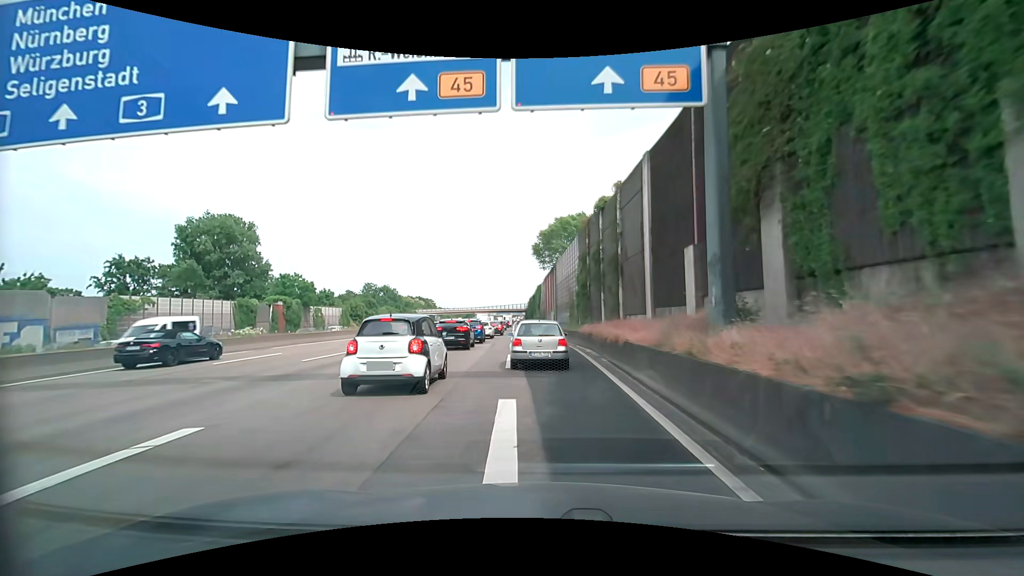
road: motorway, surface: asphalt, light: Day
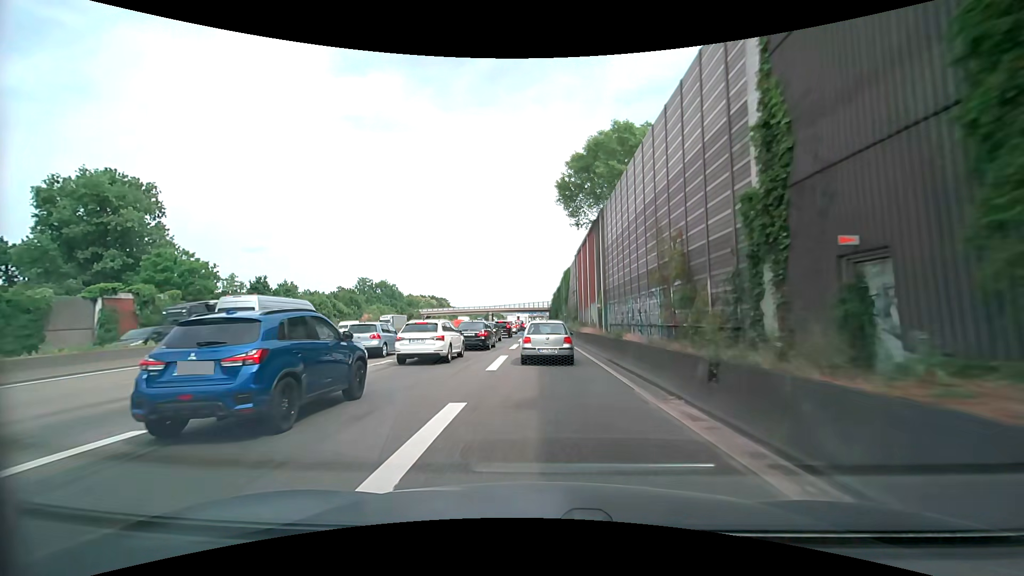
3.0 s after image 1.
(-0.7, +36.2) m; -3°
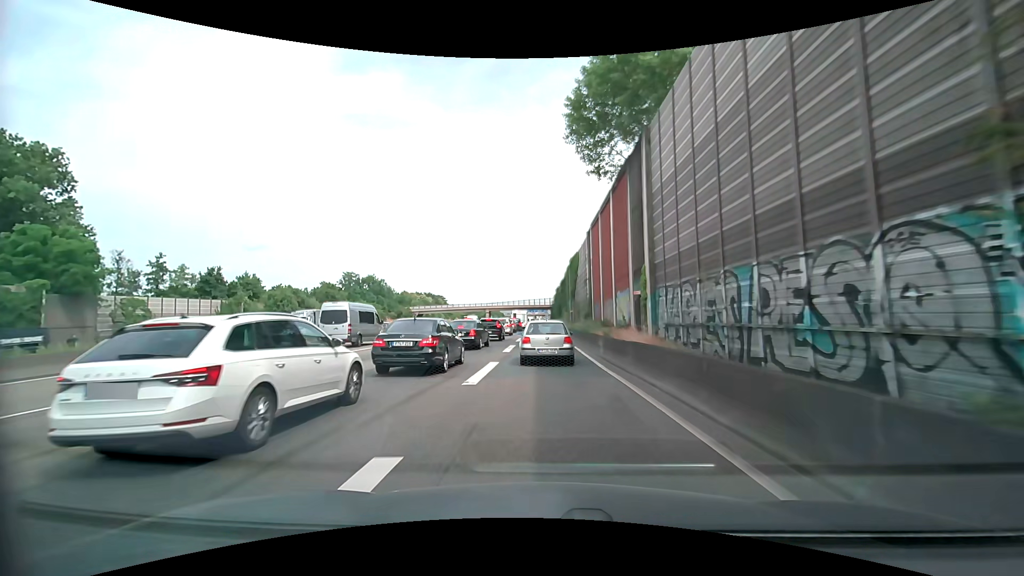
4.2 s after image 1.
(0.0, +15.5) m; 0°
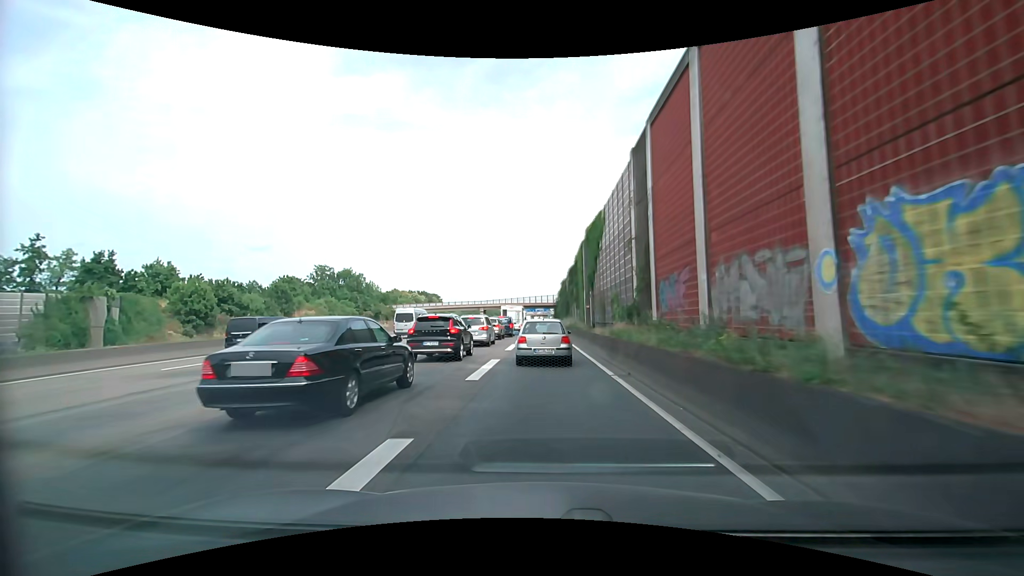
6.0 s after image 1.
(-0.1, +23.0) m; -1°
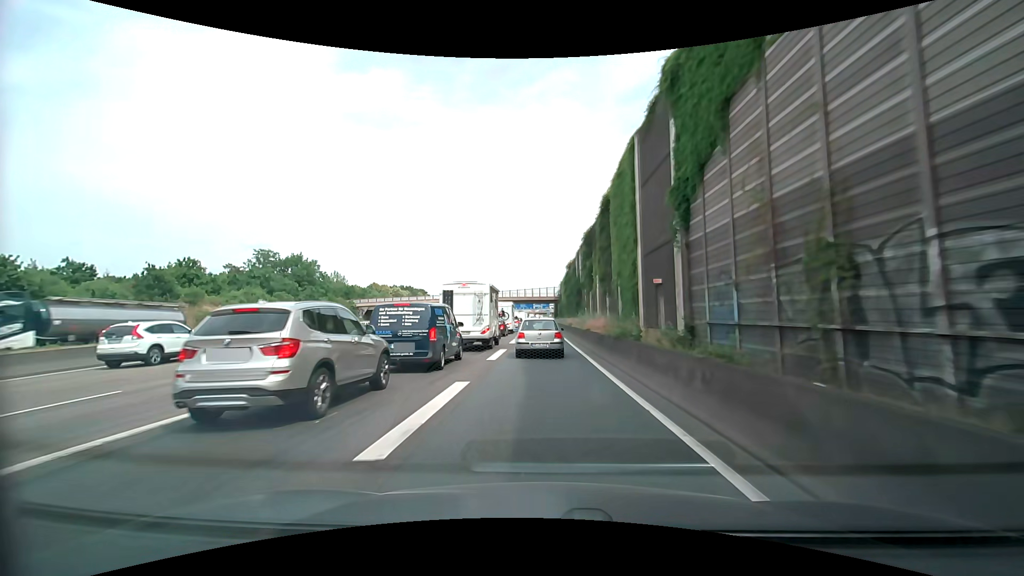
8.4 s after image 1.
(+0.2, +30.1) m; +1°
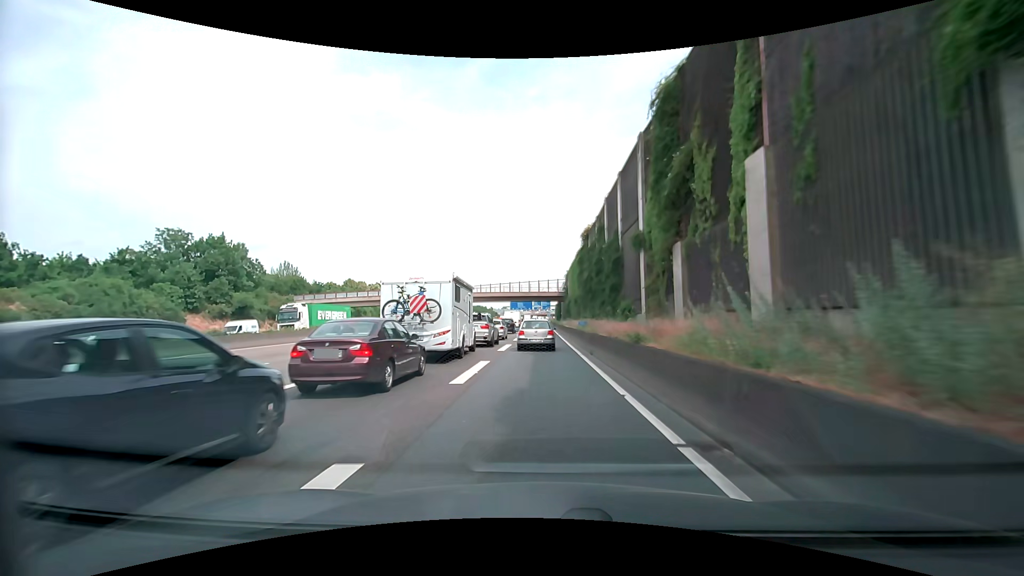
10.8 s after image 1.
(-0.4, +29.8) m; -1°
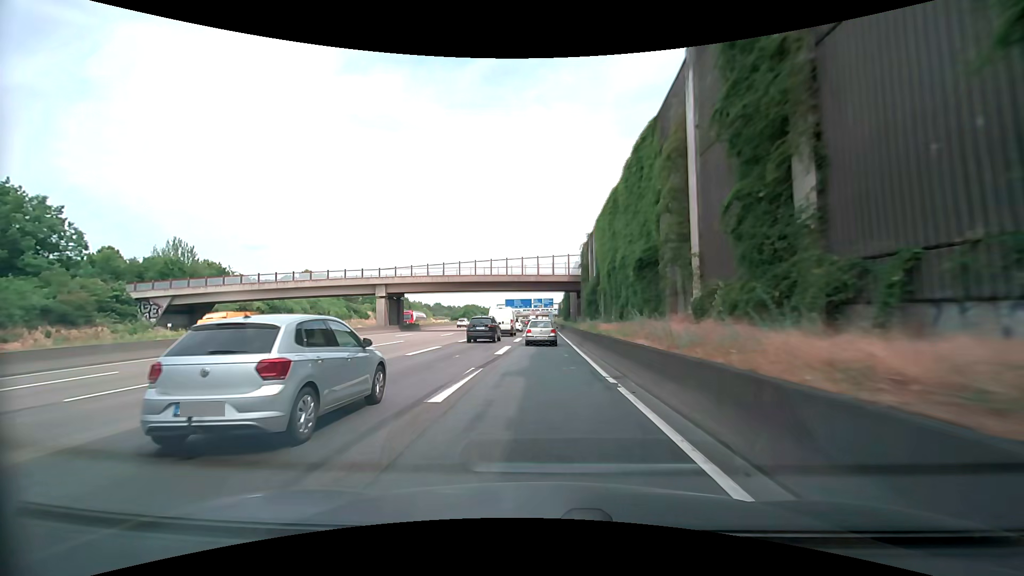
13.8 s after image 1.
(0.0, +37.8) m; 0°
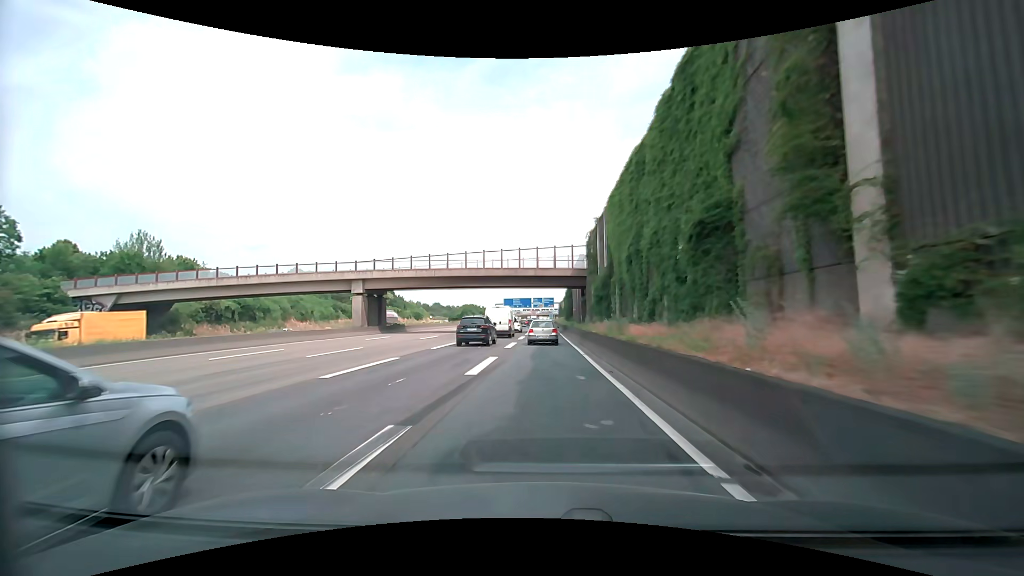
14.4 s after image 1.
(0.0, +7.7) m; 0°
(0, +10) (0, +20) (0, +30) (0, +40) (0, +50) (0, +60) (0, +70) (0, +80) (0, +90) (+1, +100) m
